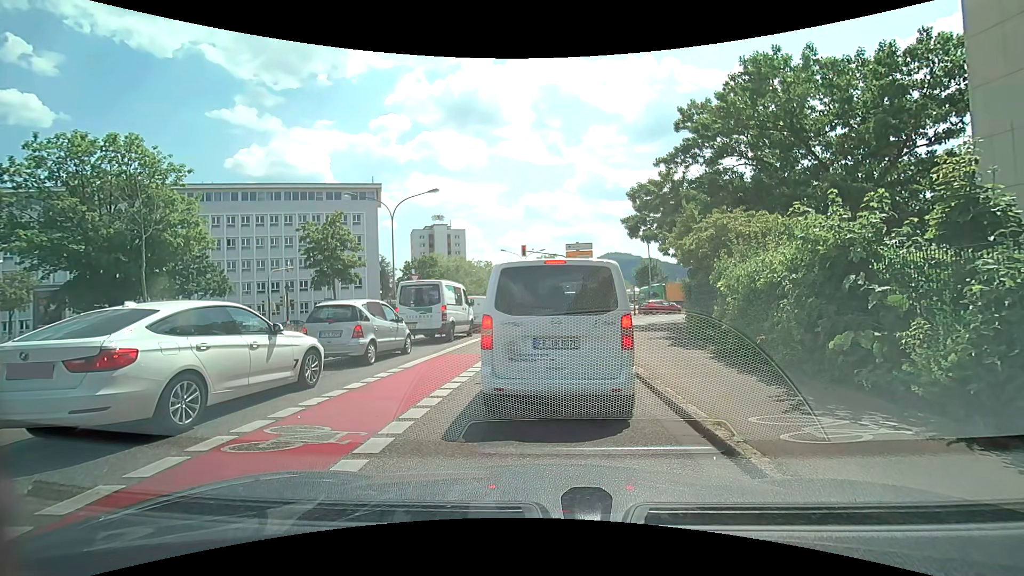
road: secondary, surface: asphalt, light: Day
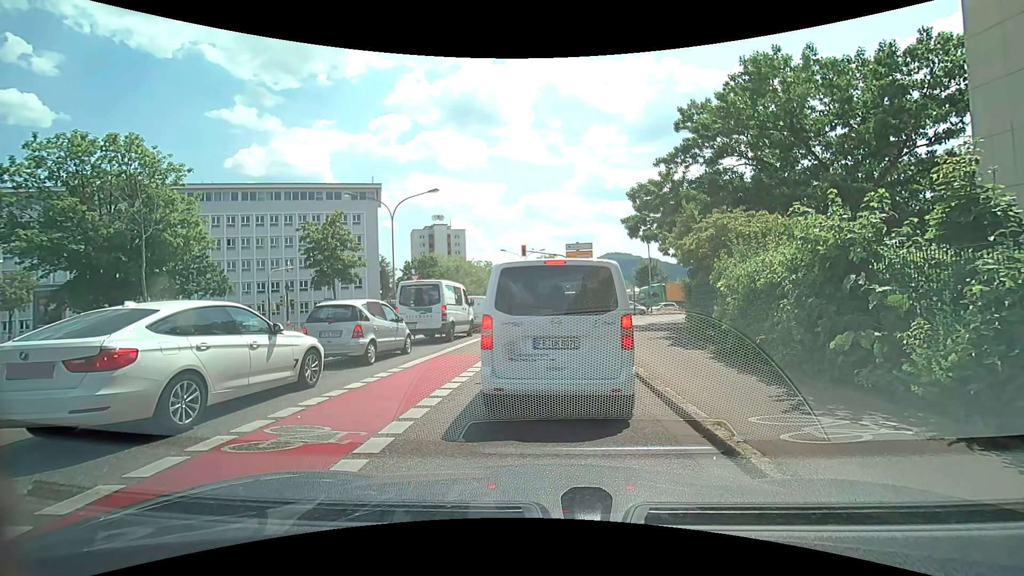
(0.0, 0.0) m; 0°
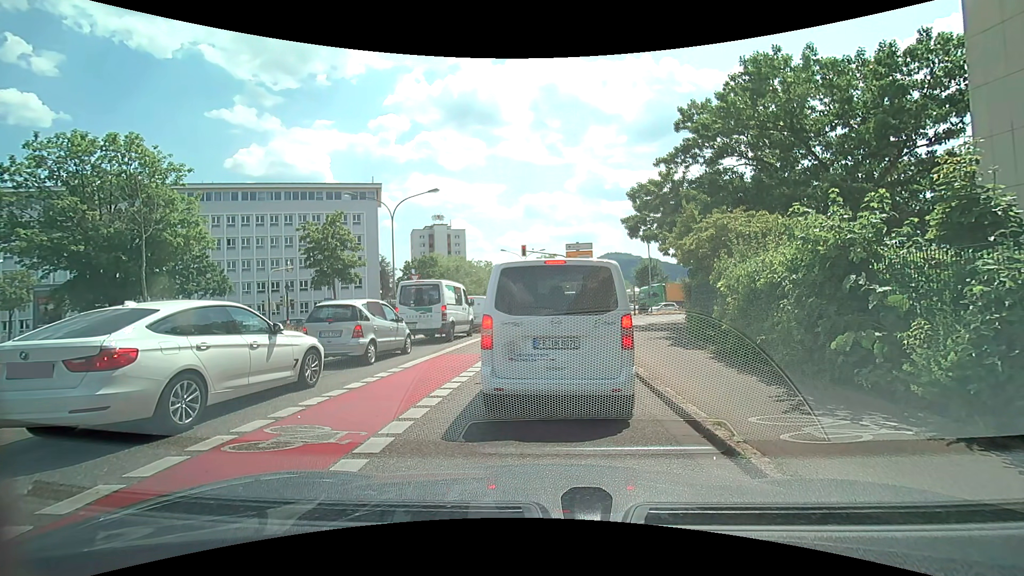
(0.0, 0.0) m; 0°
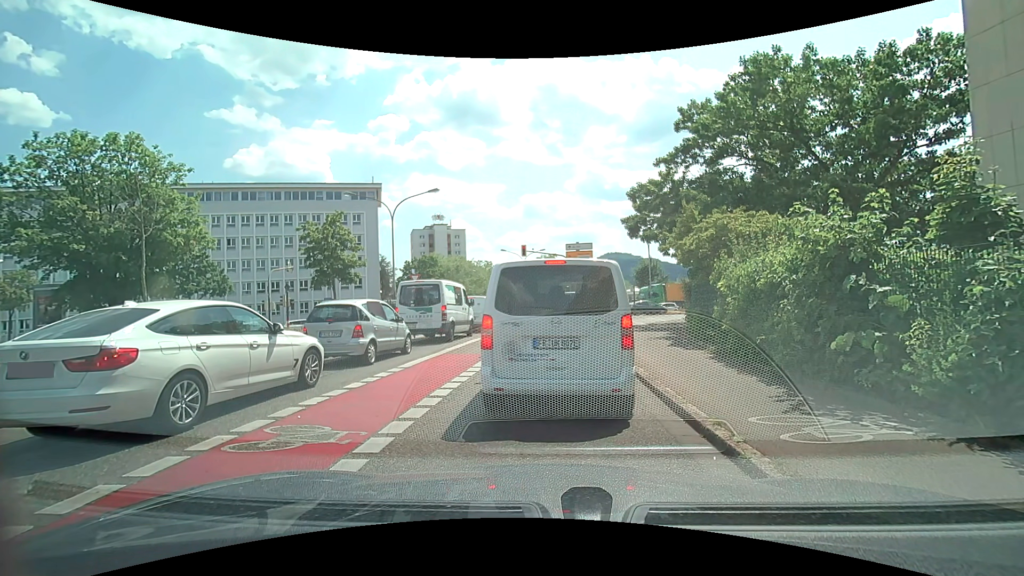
(0.0, 0.0) m; 0°
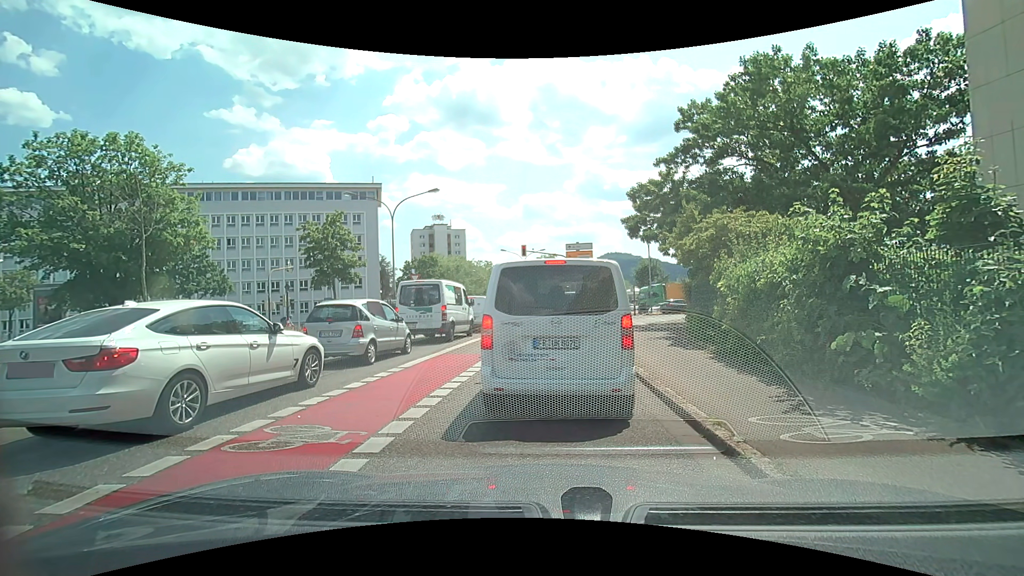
(0.0, 0.0) m; 0°
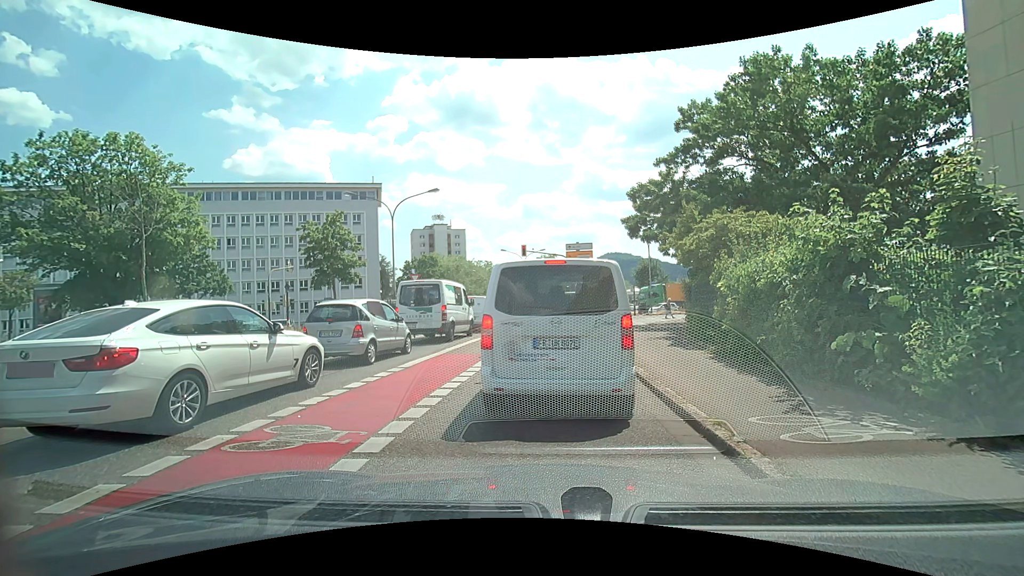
(0.0, 0.0) m; 0°
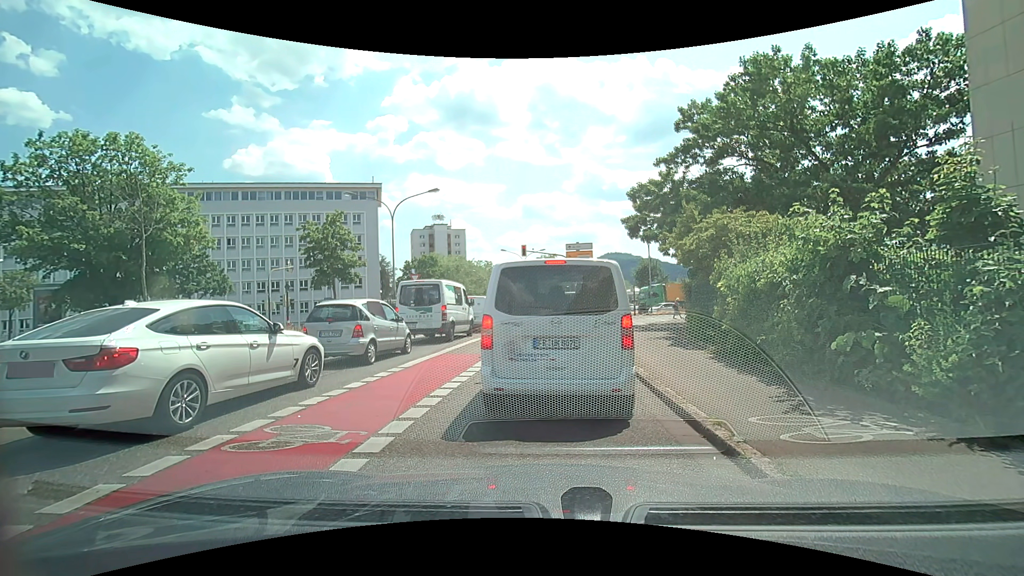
(0.0, 0.0) m; 0°
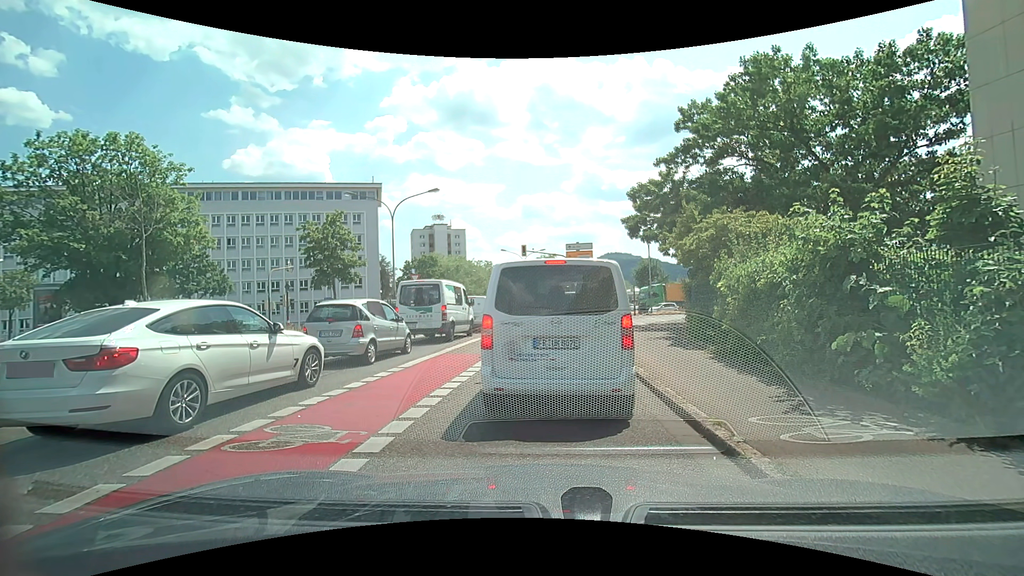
(0.0, 0.0) m; 0°
